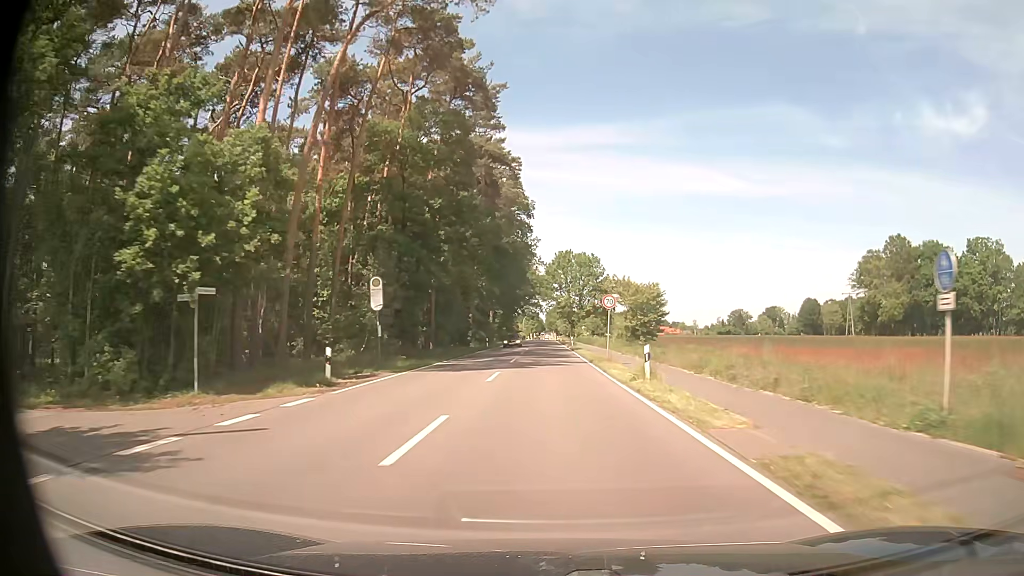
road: tertiary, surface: asphalt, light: Day
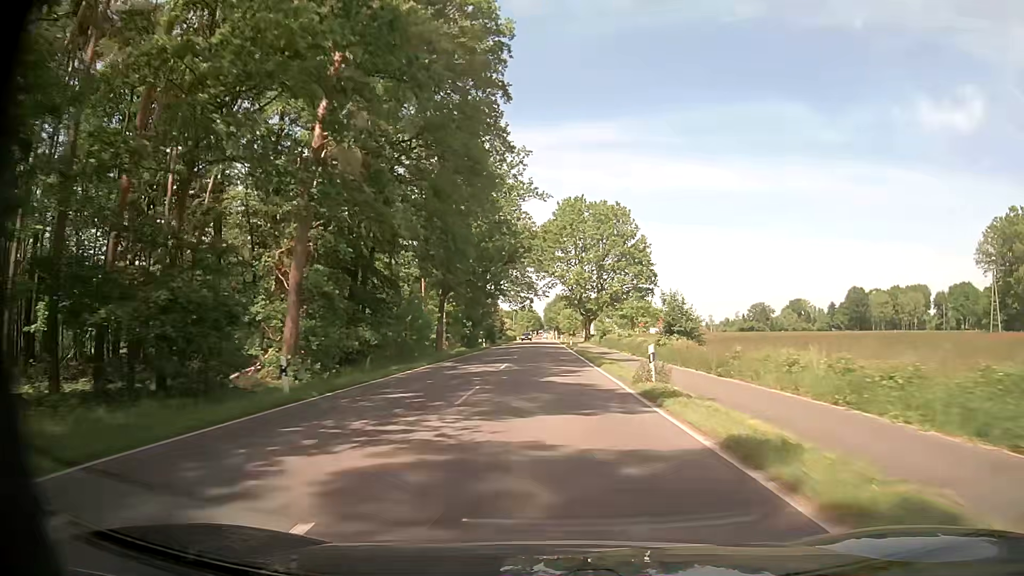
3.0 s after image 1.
(+0.1, +54.9) m; 0°
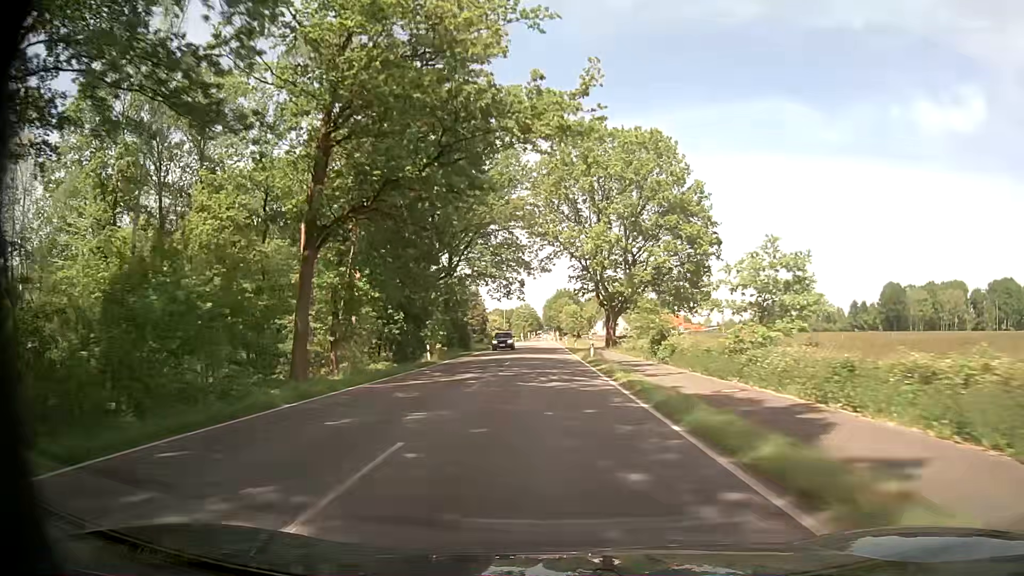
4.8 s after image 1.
(-0.1, +32.9) m; 0°
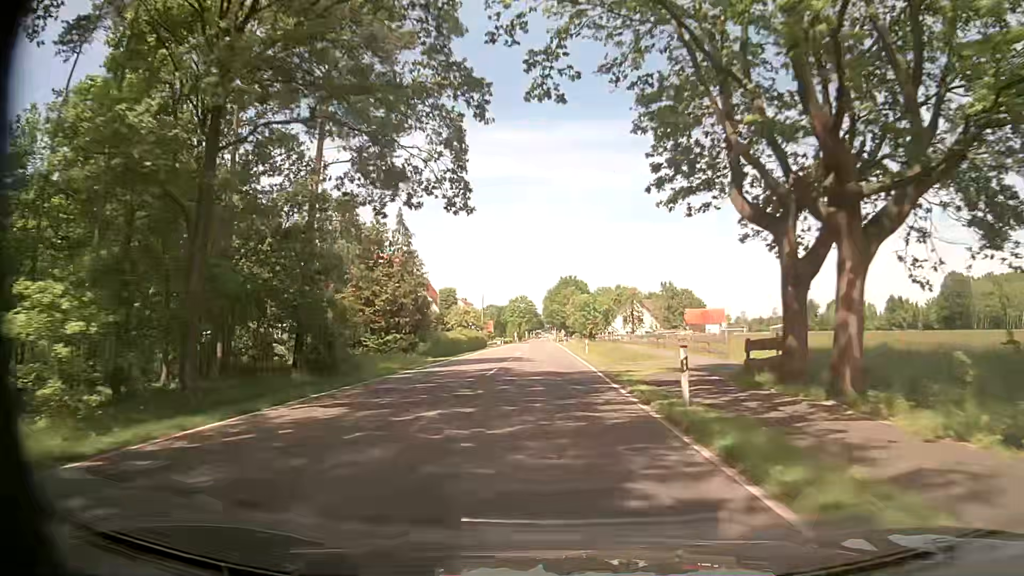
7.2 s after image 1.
(-0.2, +43.9) m; -1°
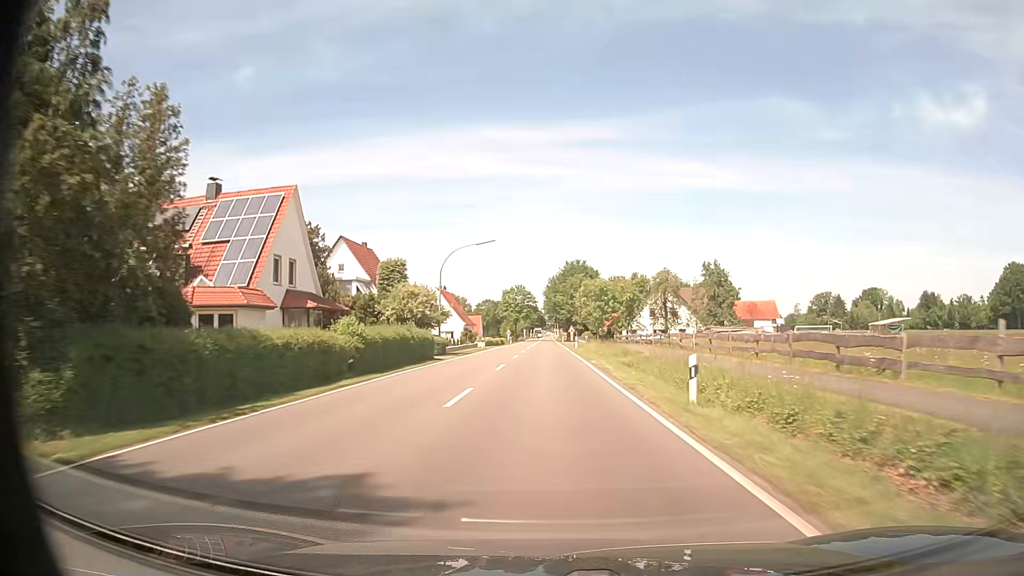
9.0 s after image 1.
(0.0, +32.9) m; 0°
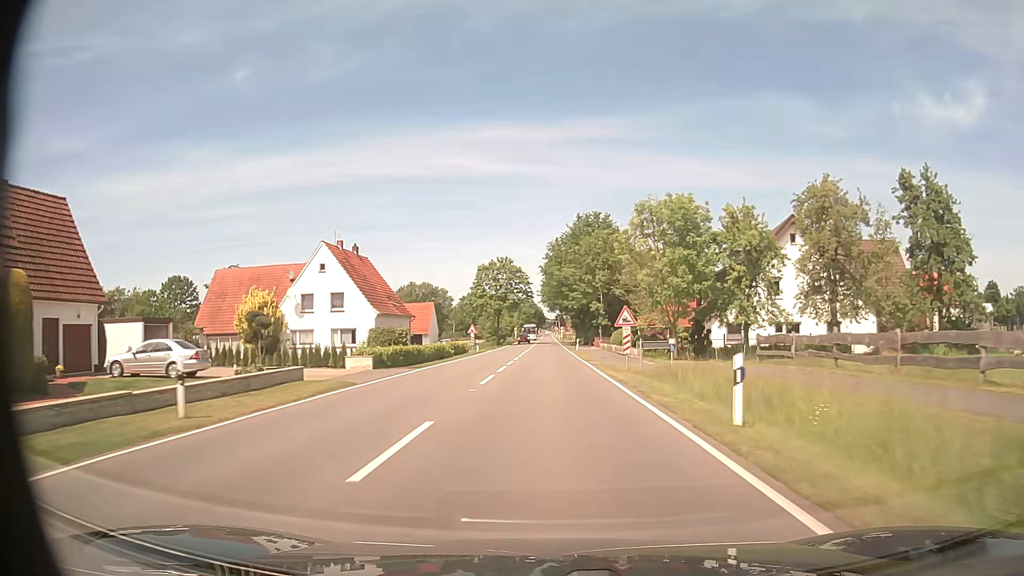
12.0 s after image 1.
(0.0, +54.9) m; 0°
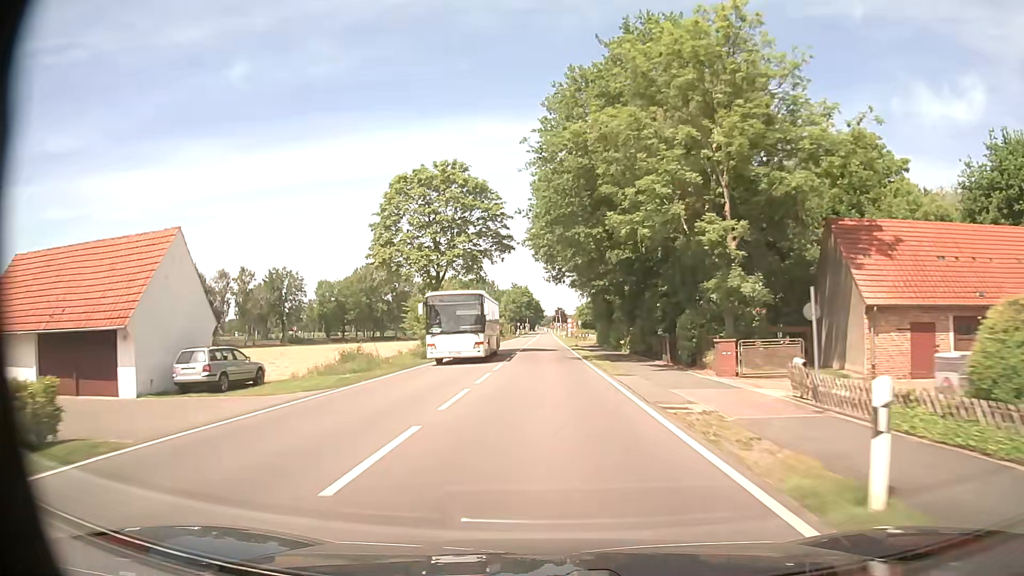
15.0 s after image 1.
(0.0, +54.9) m; 0°
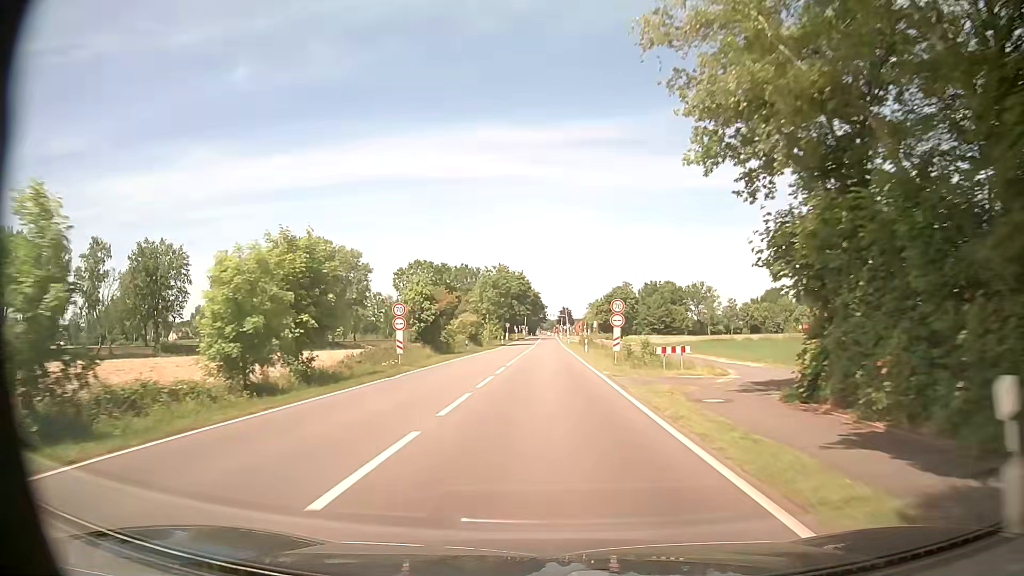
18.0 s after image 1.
(-0.2, +54.7) m; 0°
(0, +10) (0, +20) (0, +30) (0, +40) (0, +50) (0, +60) (0, +70) (0, +80) (0, +90) (0, +100) m
